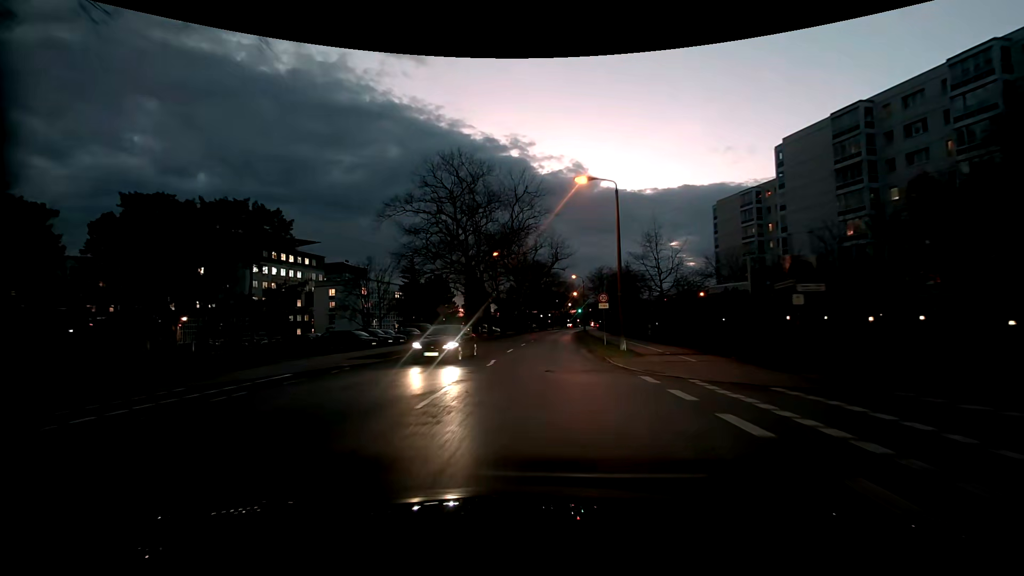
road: tertiary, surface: asphalt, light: Dusk
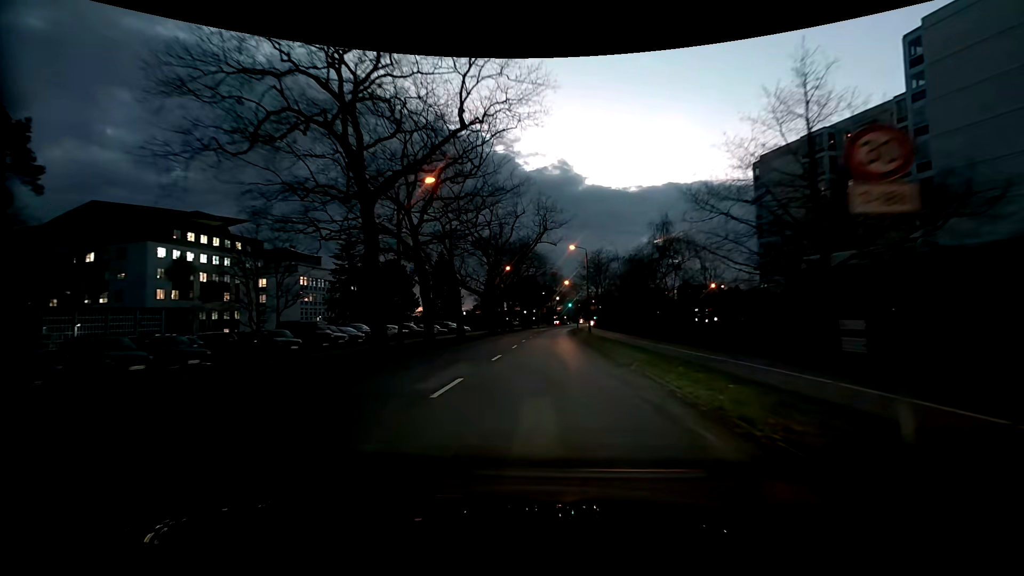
(+0.5, +25.9) m; +3°
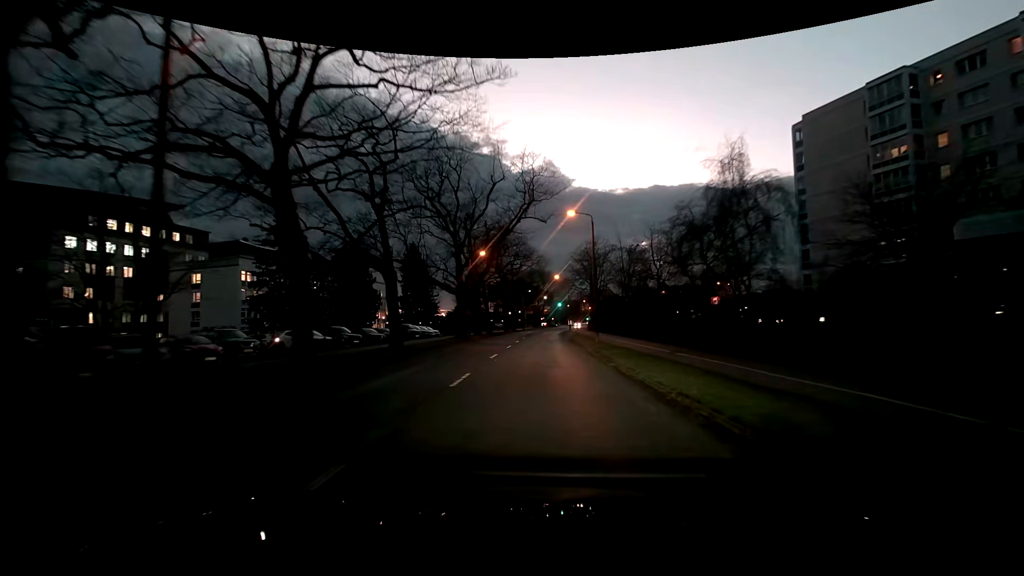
(0.0, +15.8) m; +1°
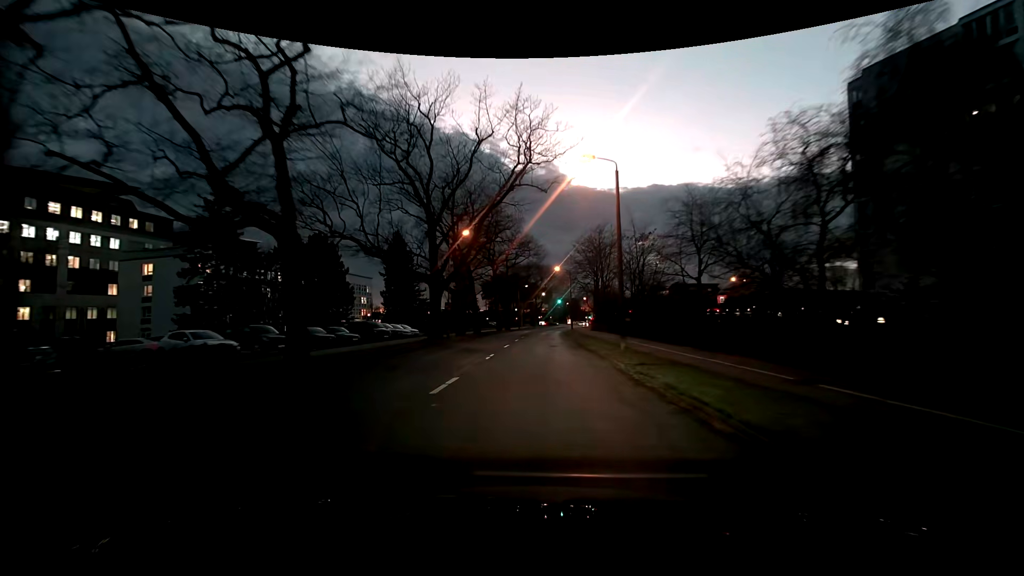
(0.0, +10.7) m; 0°
(0, +10) (0, +20) (0, +30) (+1, +40) (+1, +50) (+1, +60) (+2, +70) (+2, +80) (+3, +90) (+4, +100) m
